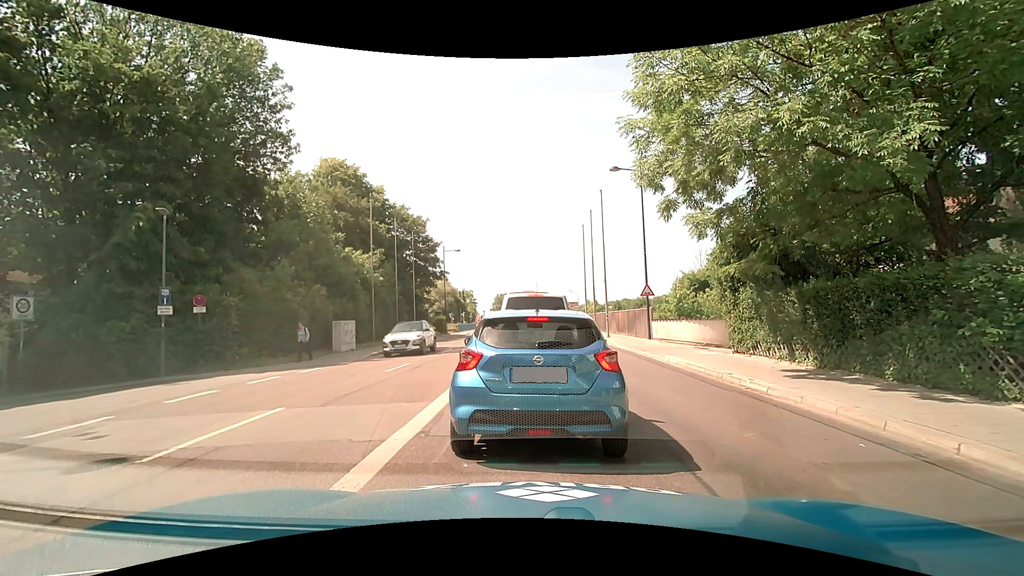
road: secondary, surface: asphalt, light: Day
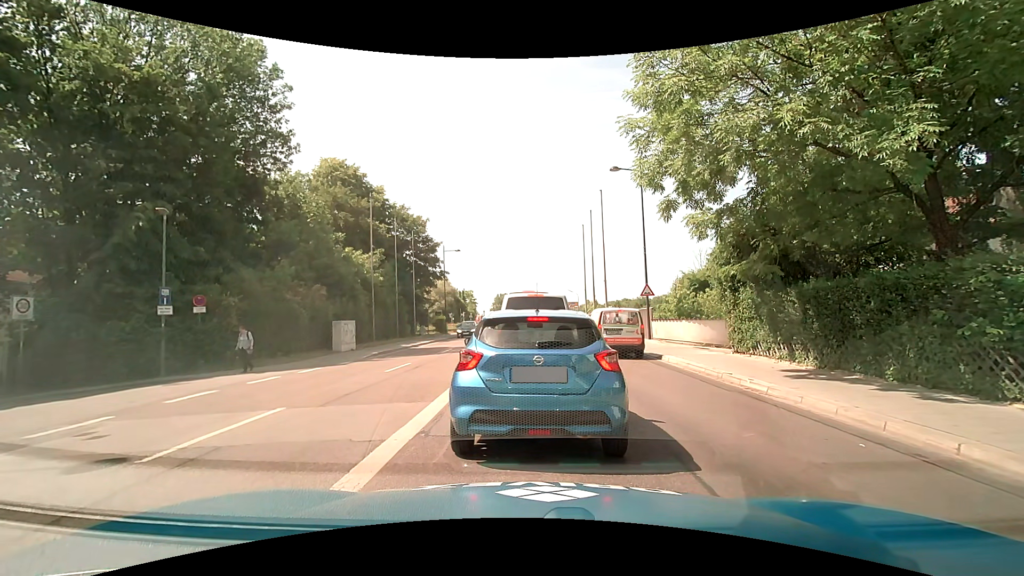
(0.0, 0.0) m; 0°
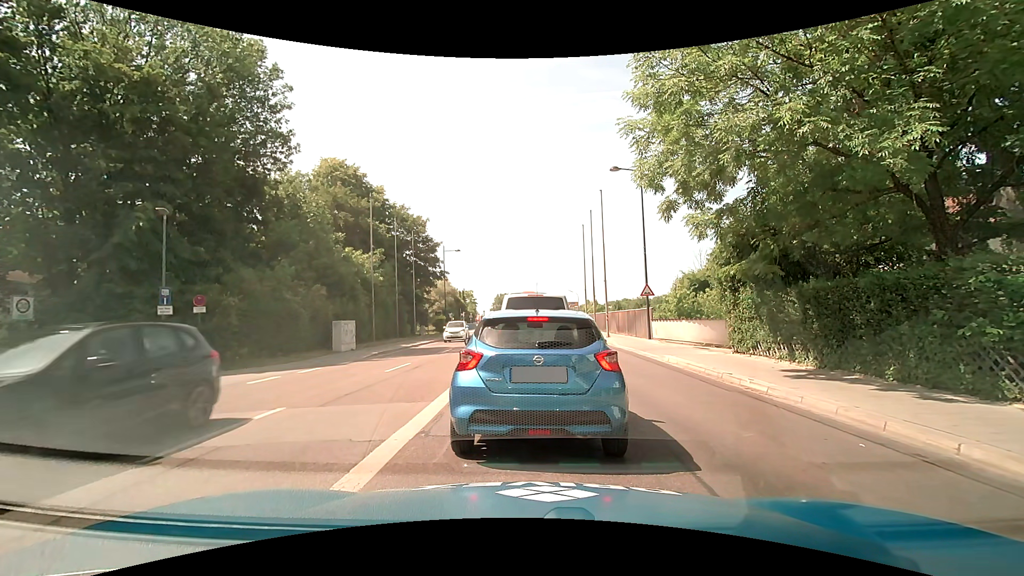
(0.0, 0.0) m; 0°
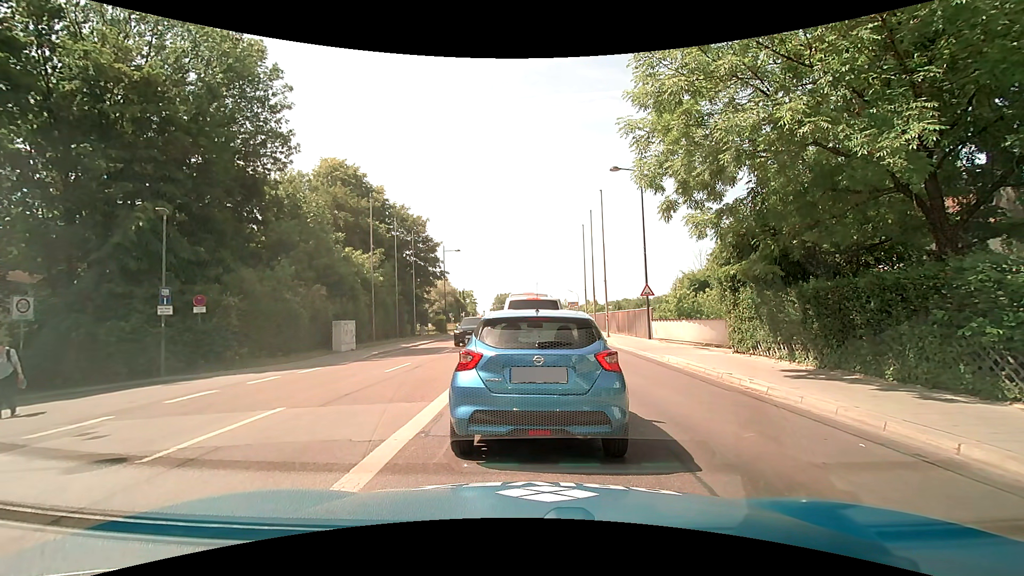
(0.0, 0.0) m; 0°
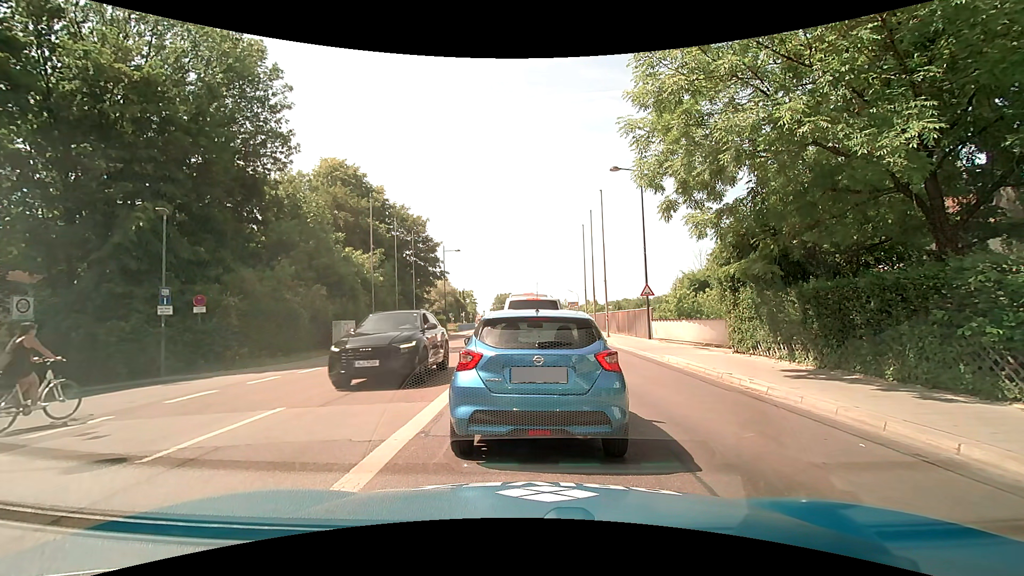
(0.0, 0.0) m; 0°
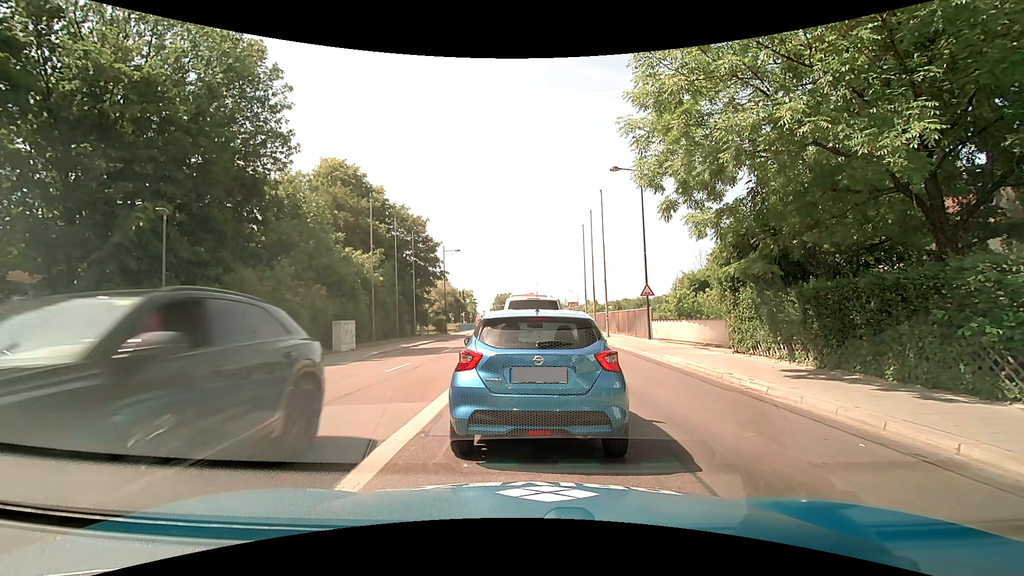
(0.0, 0.0) m; 0°
